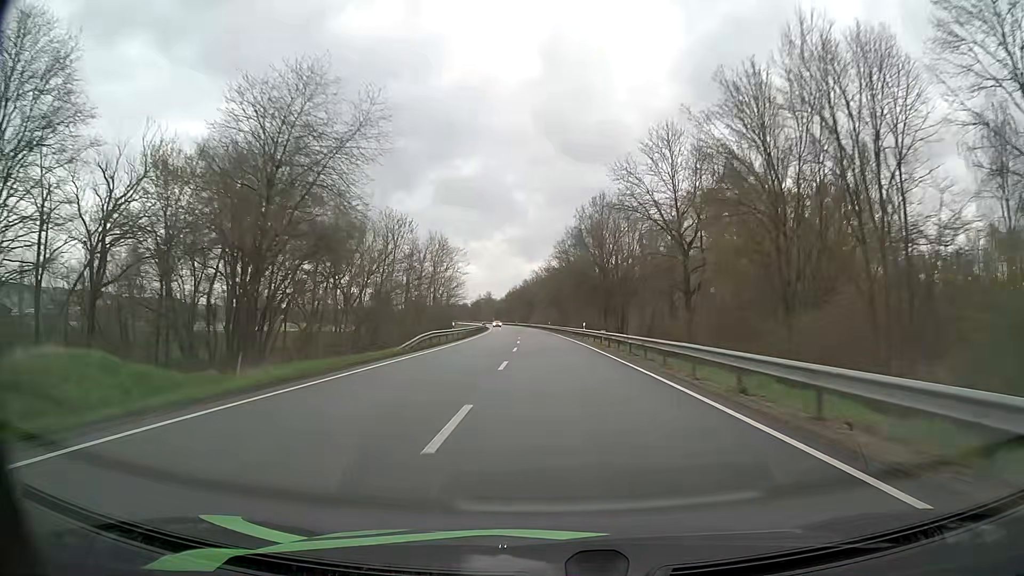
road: primary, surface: asphalt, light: Day
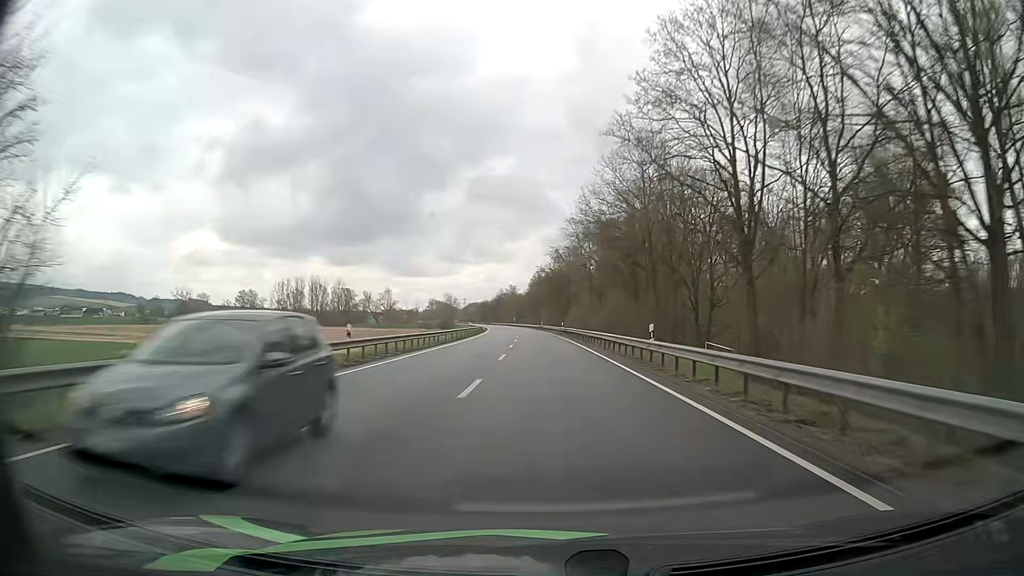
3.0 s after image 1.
(-1.9, +79.2) m; -3°
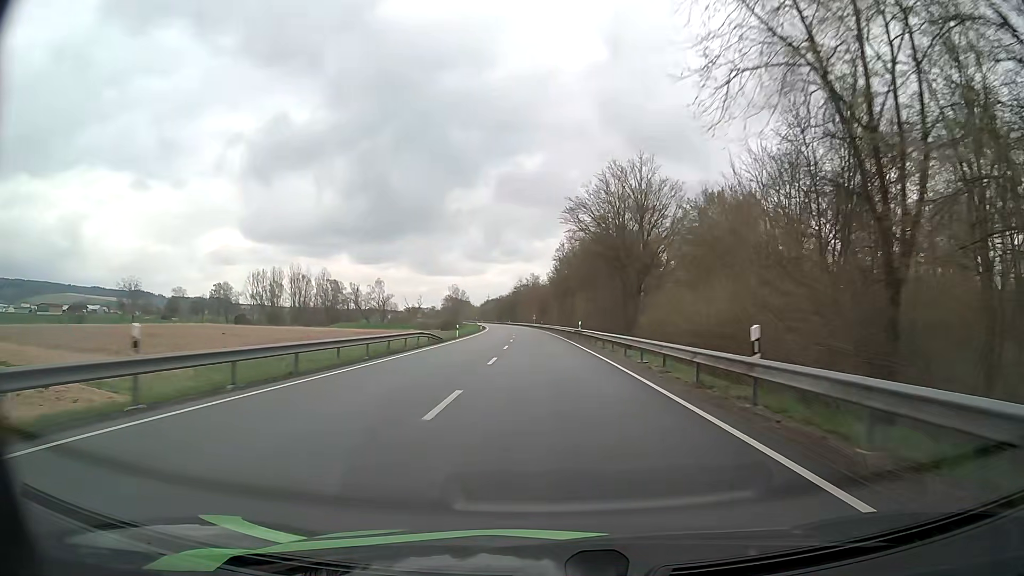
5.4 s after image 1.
(-1.6, +63.2) m; -3°
(0, +10) (0, +20) (0, +30) (-1, +40) (-1, +50) (-1, +60) (-2, +70) (-2, +80) (-3, +90) (-3, +100) m
